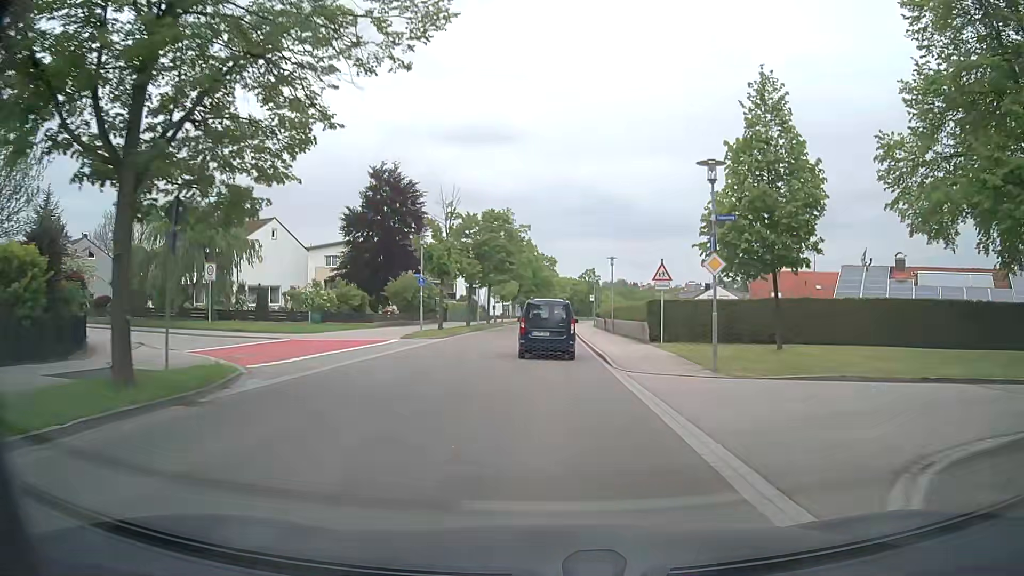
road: tertiary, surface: asphalt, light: Day
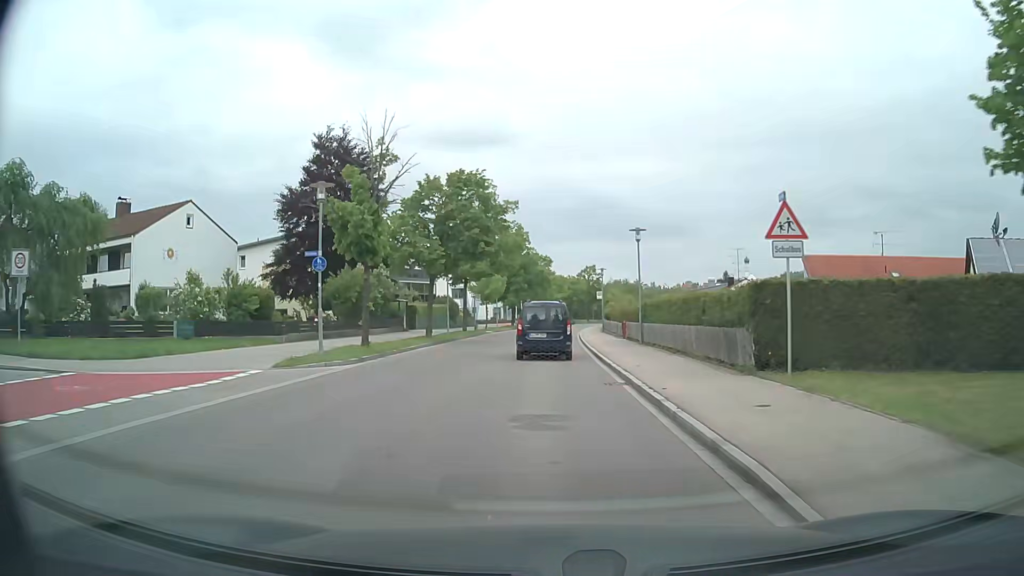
(-0.1, +15.0) m; -1°
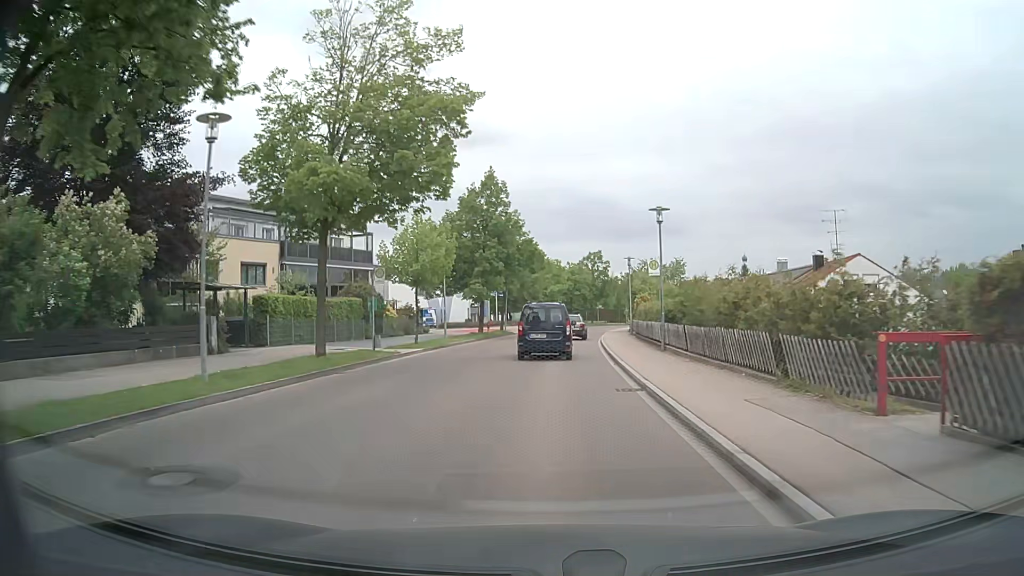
(+0.3, +29.6) m; +1°
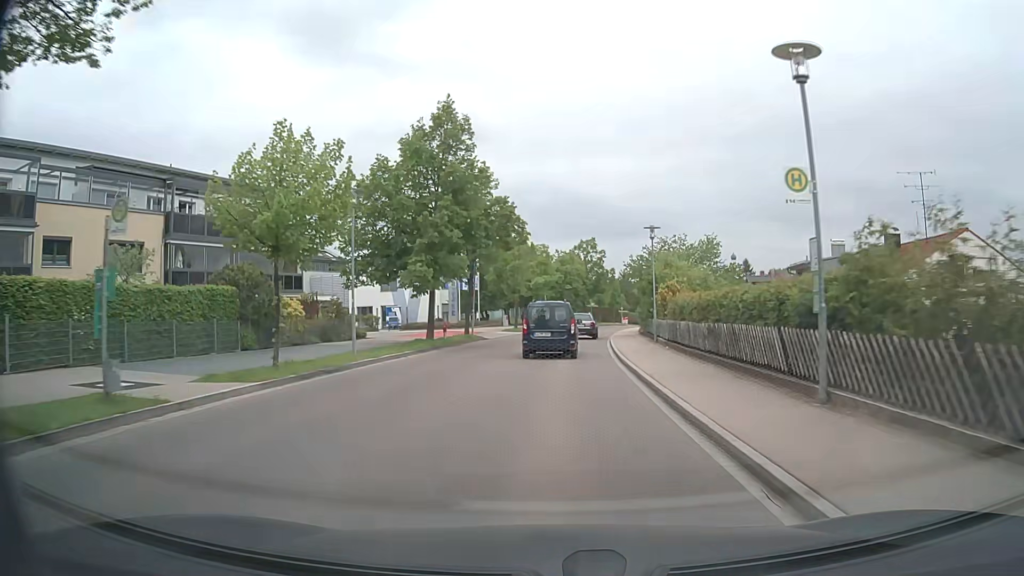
(+0.2, +14.7) m; +1°
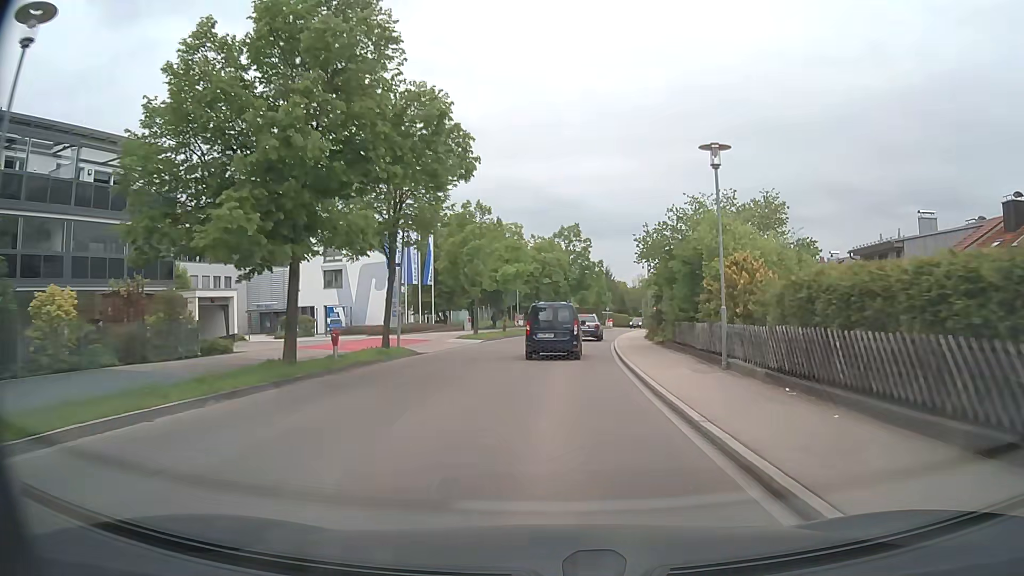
(+0.3, +14.5) m; +2°
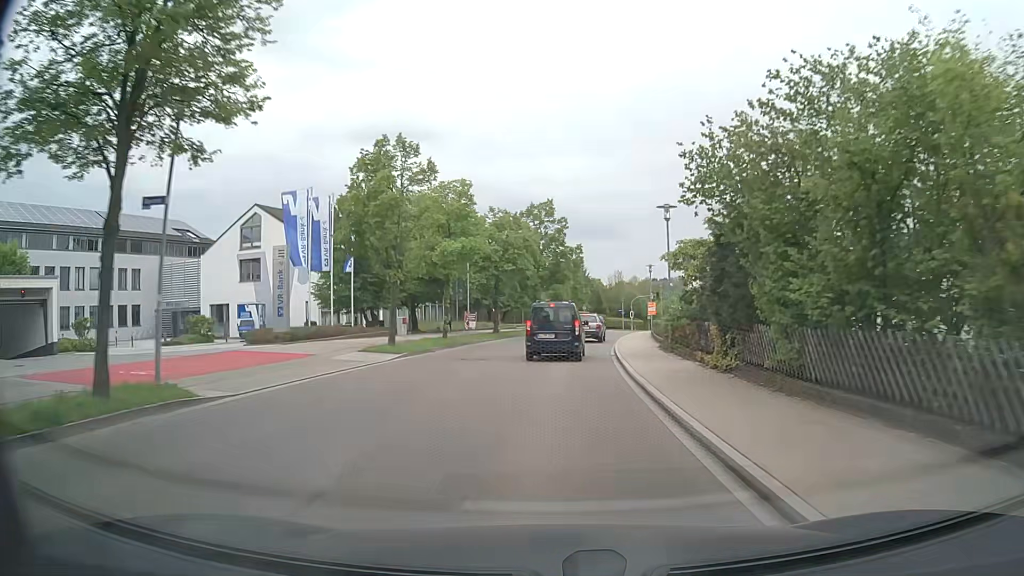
(+0.4, +14.7) m; +3°
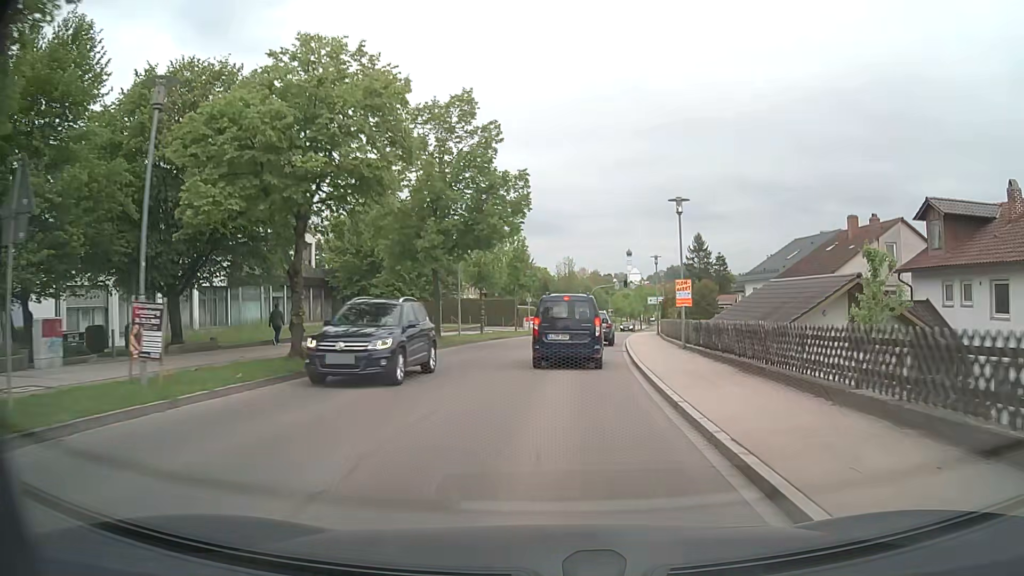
(+0.9, +27.4) m; +5°
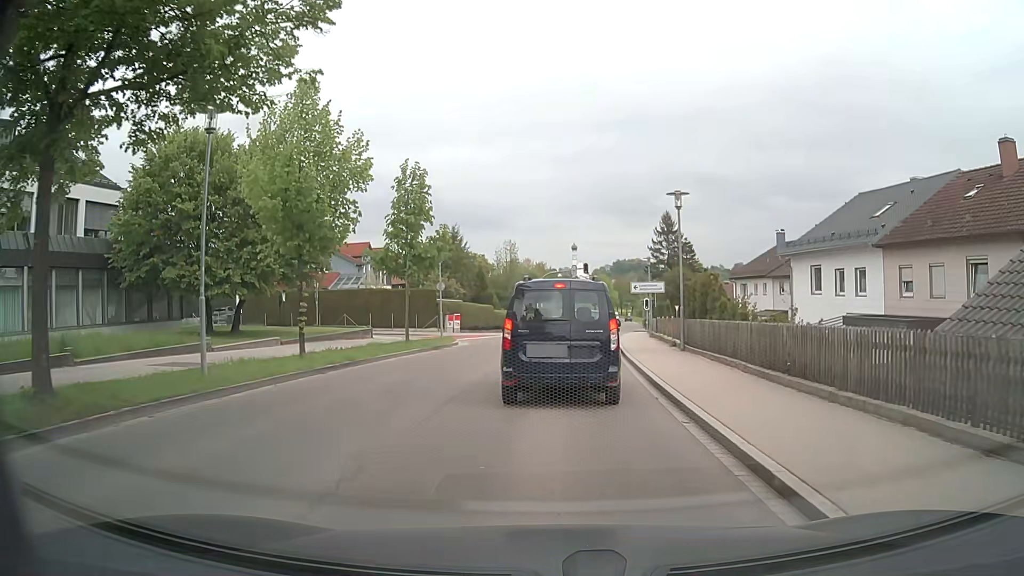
(+0.7, +21.2) m; +5°
(0, +10) (0, +20) (+1, +30) (+2, +40) (+3, +50) (+4, +60) (+6, +70) (+7, +80) (+8, +90) (+10, +99) m
